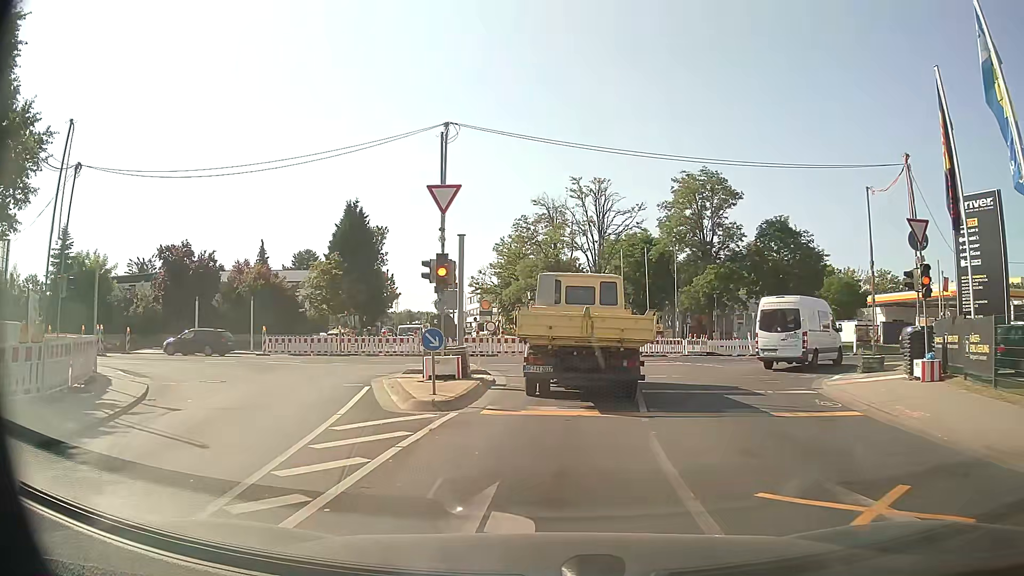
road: tertiary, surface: asphalt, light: Day
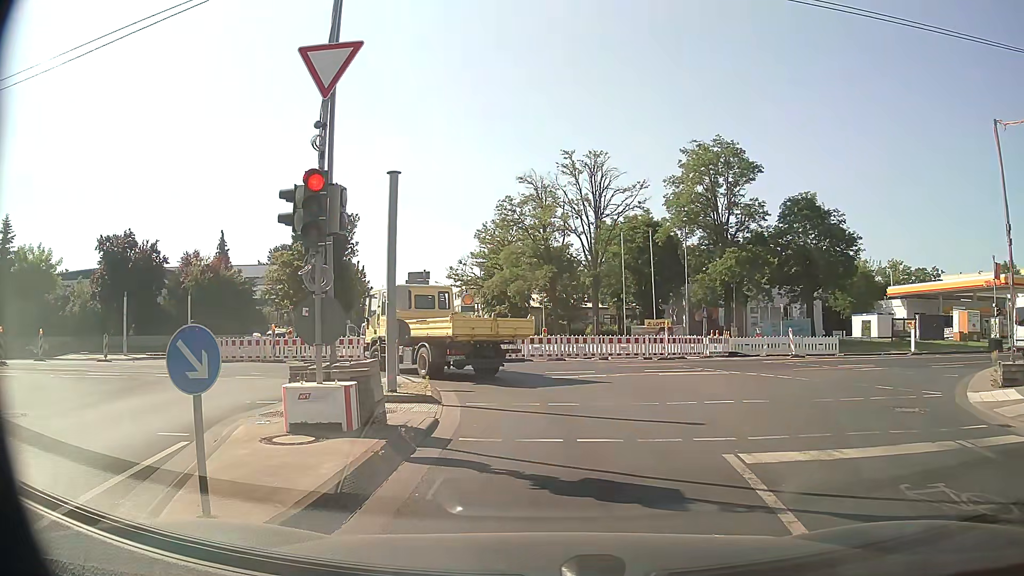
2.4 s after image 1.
(0.0, +7.7) m; 0°
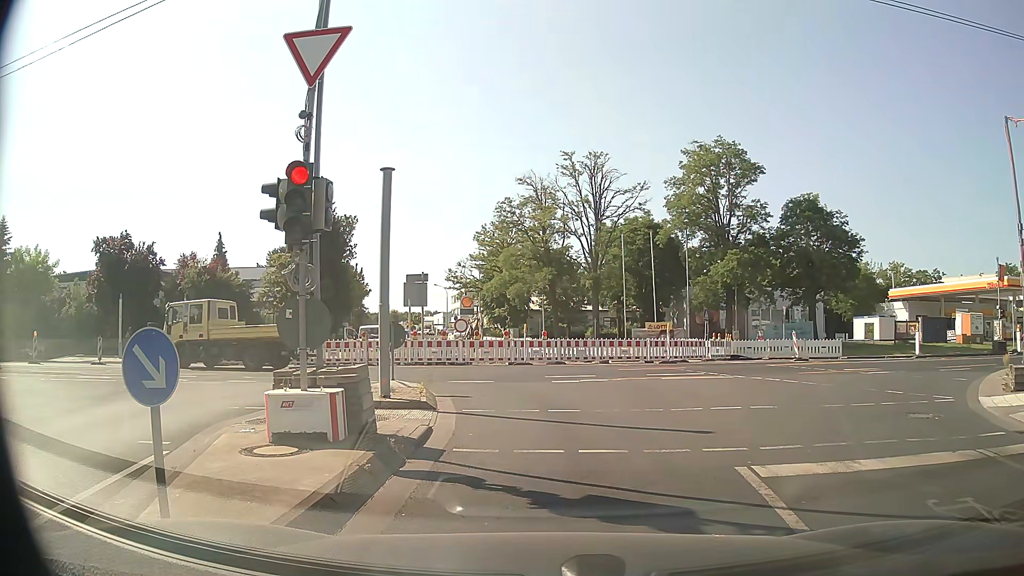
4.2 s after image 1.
(0.0, +0.5) m; 0°
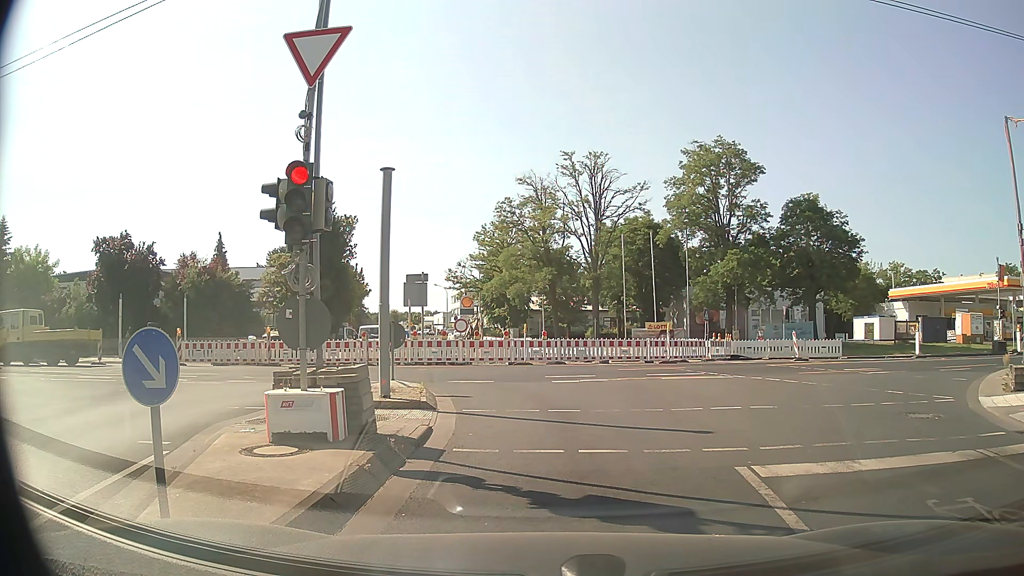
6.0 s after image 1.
(0.0, 0.0) m; 0°
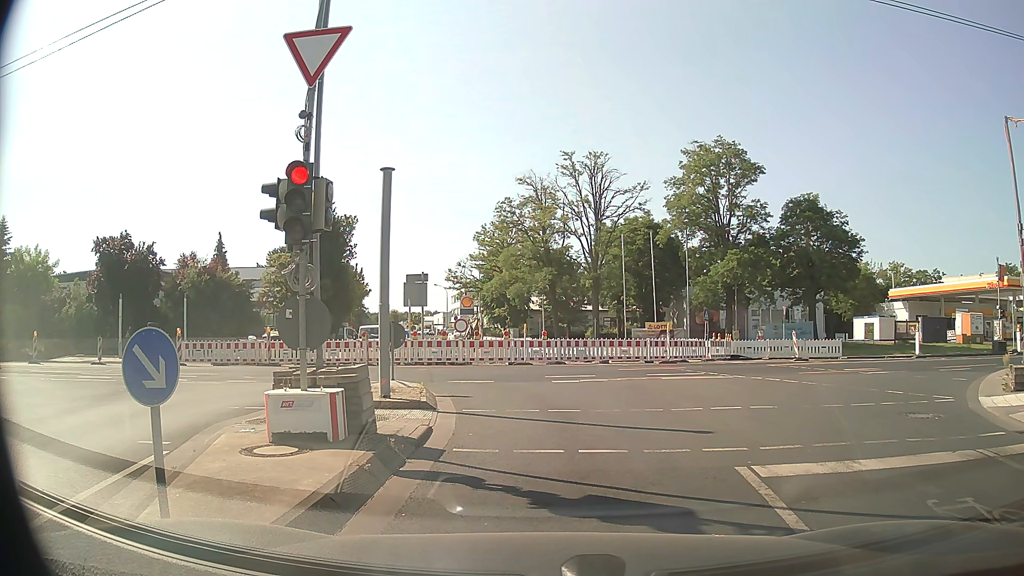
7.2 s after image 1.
(0.0, 0.0) m; 0°
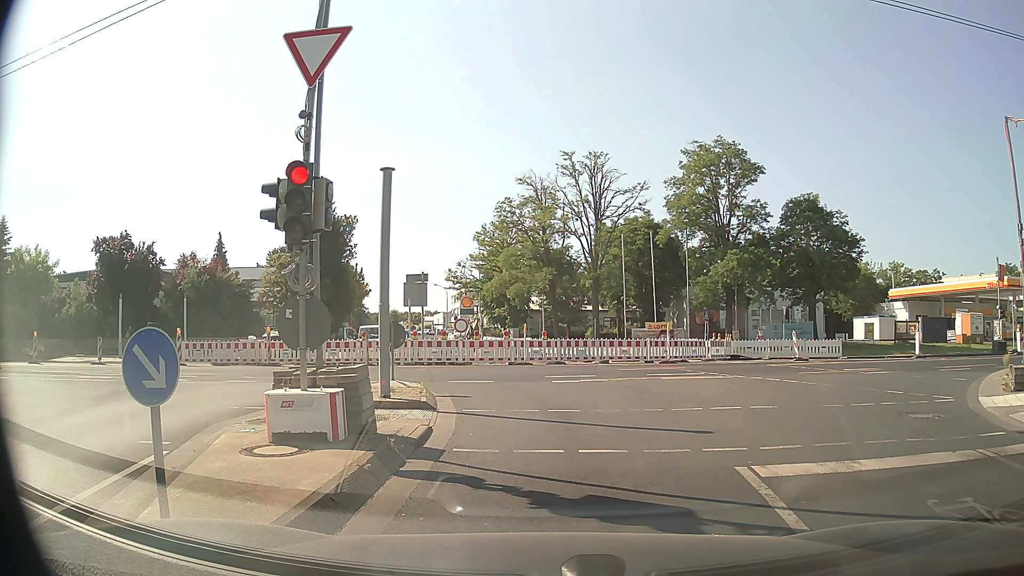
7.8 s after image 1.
(0.0, 0.0) m; 0°
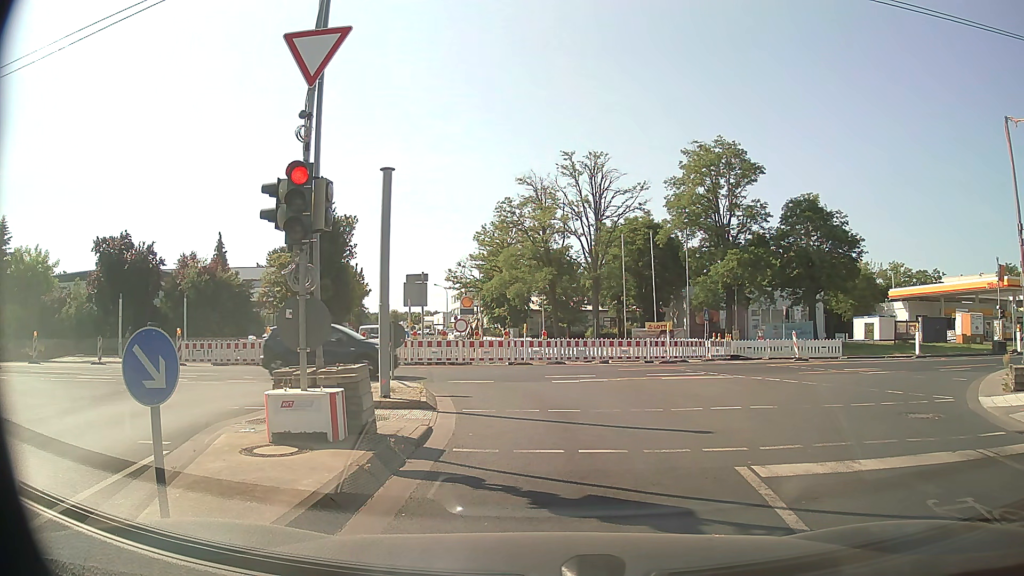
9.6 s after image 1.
(0.0, 0.0) m; 0°
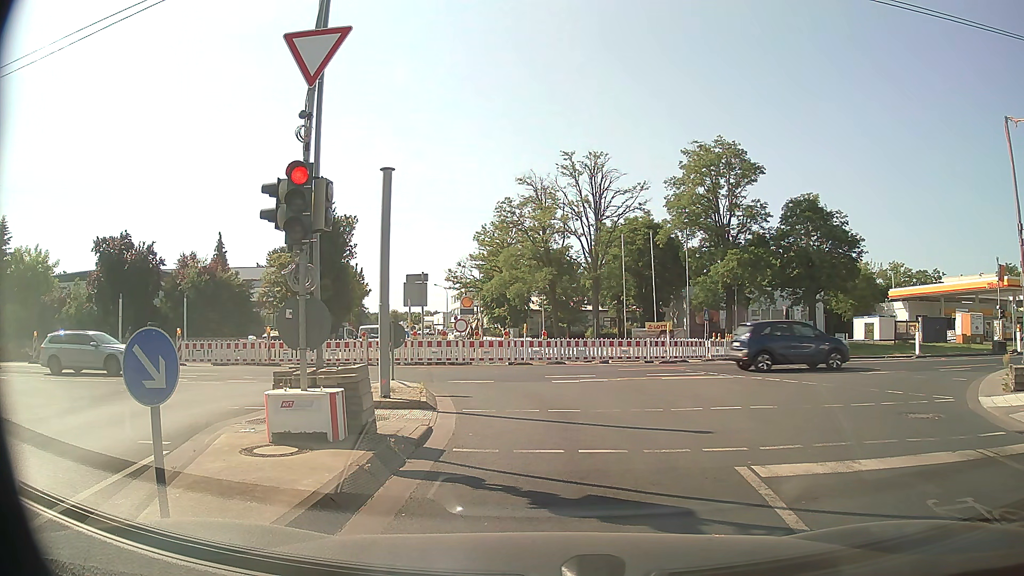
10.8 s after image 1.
(0.0, 0.0) m; 0°
(0, +10) (-2, +20) (-10, +26) (-20, +27) (-30, +27) (-39, +26) (-49, +26) (-59, +26) (-69, +26) (-79, +27) m
